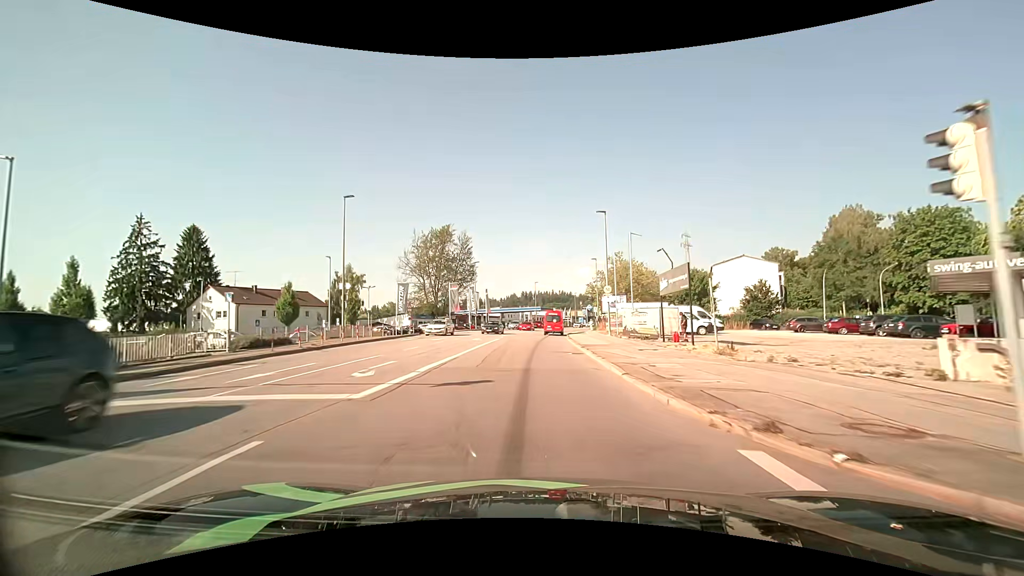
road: tertiary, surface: asphalt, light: Day
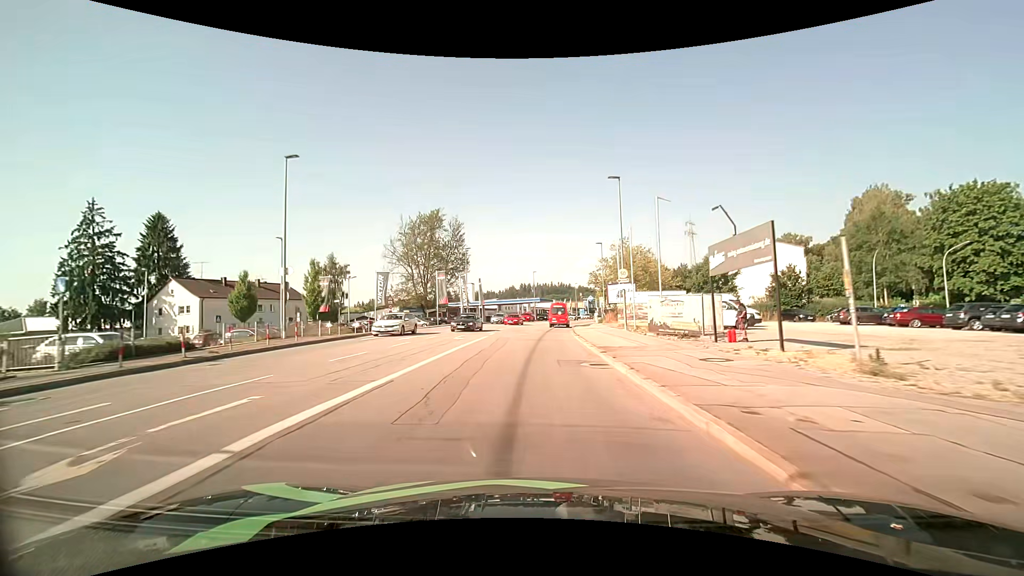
(0.0, +7.9) m; 0°
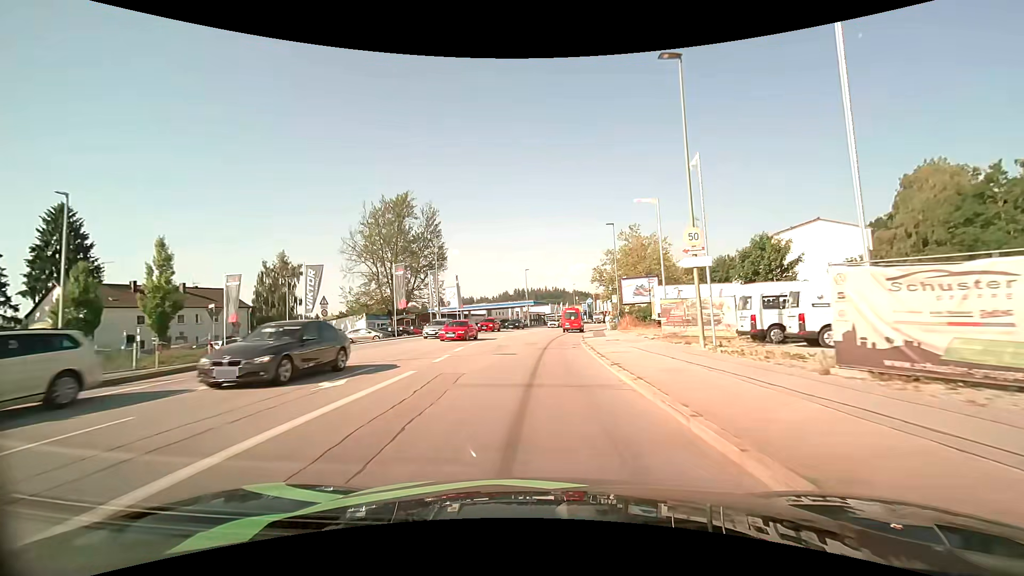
(+0.1, +16.0) m; +1°
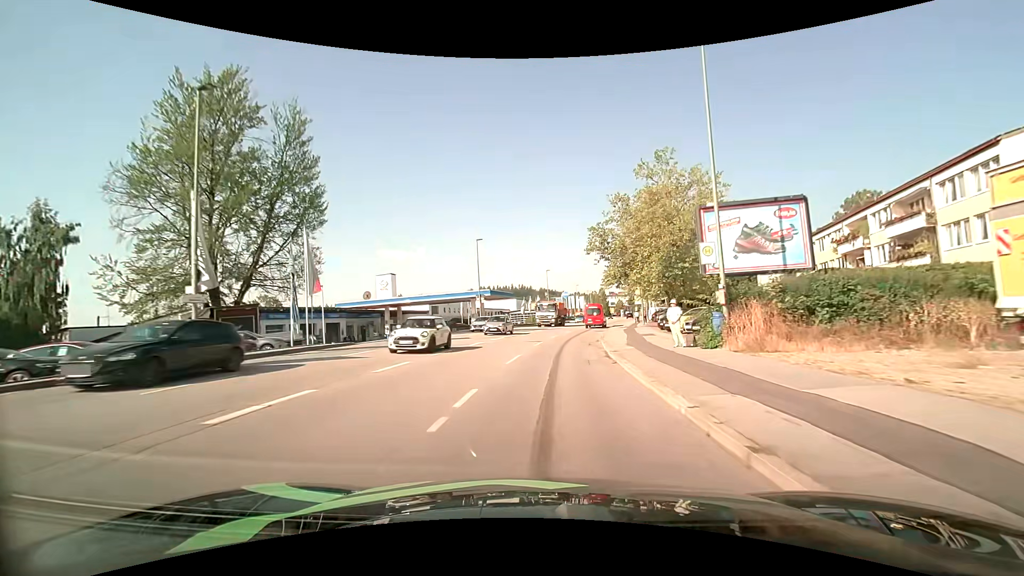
(+0.9, +33.1) m; +4°
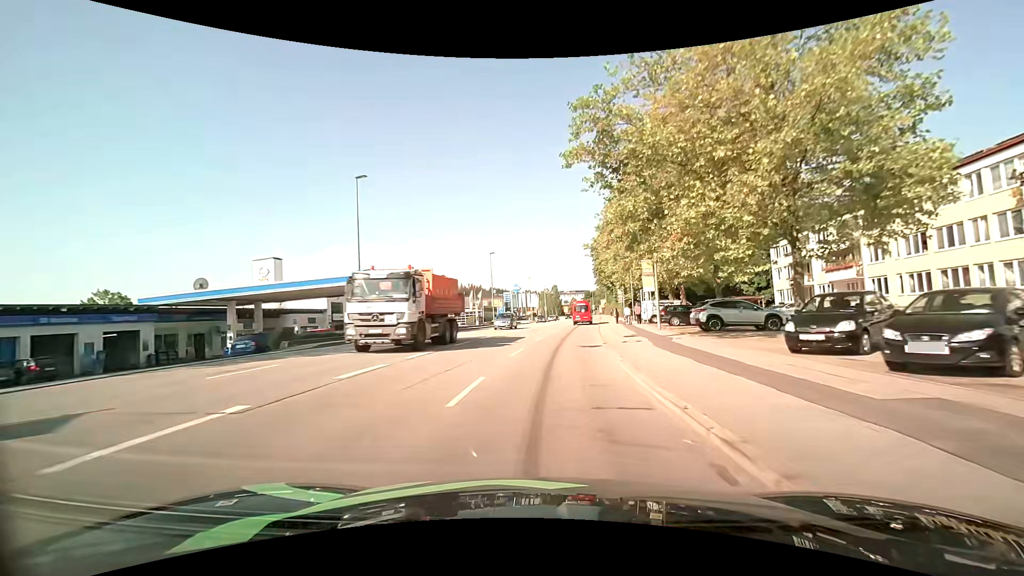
(+1.4, +25.4) m; +6°
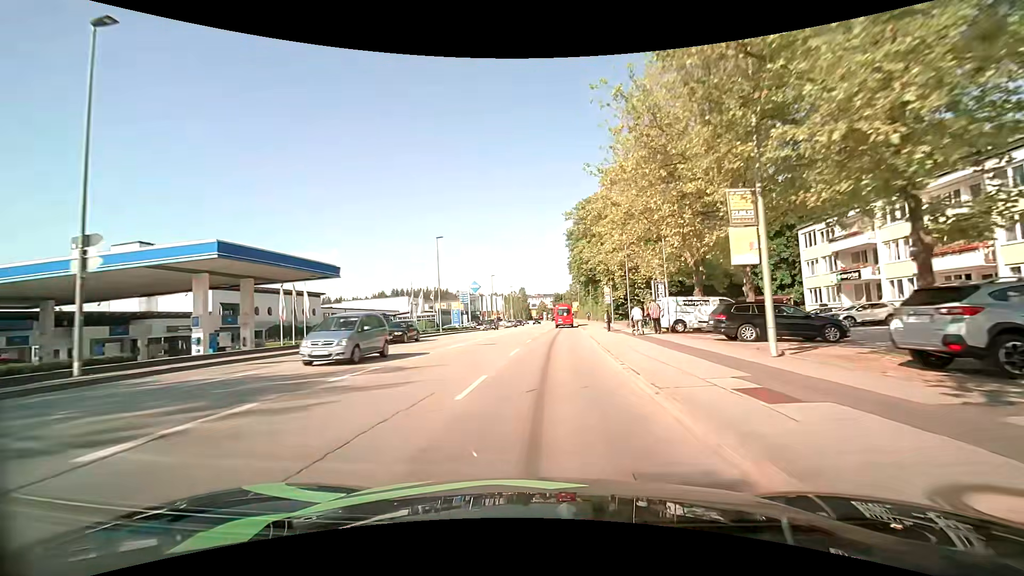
(+0.6, +17.0) m; +3°
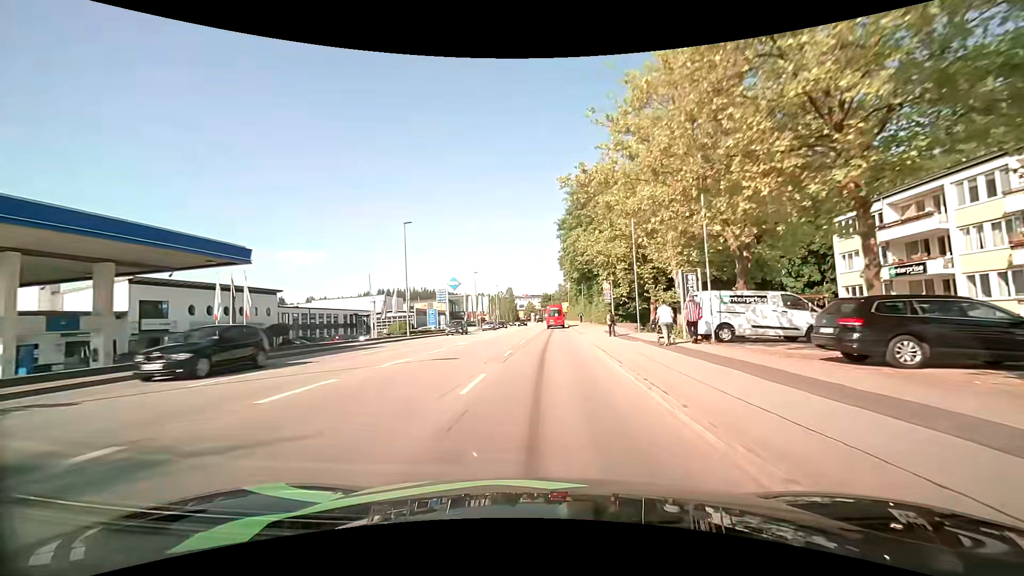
(+0.2, +8.5) m; +1°
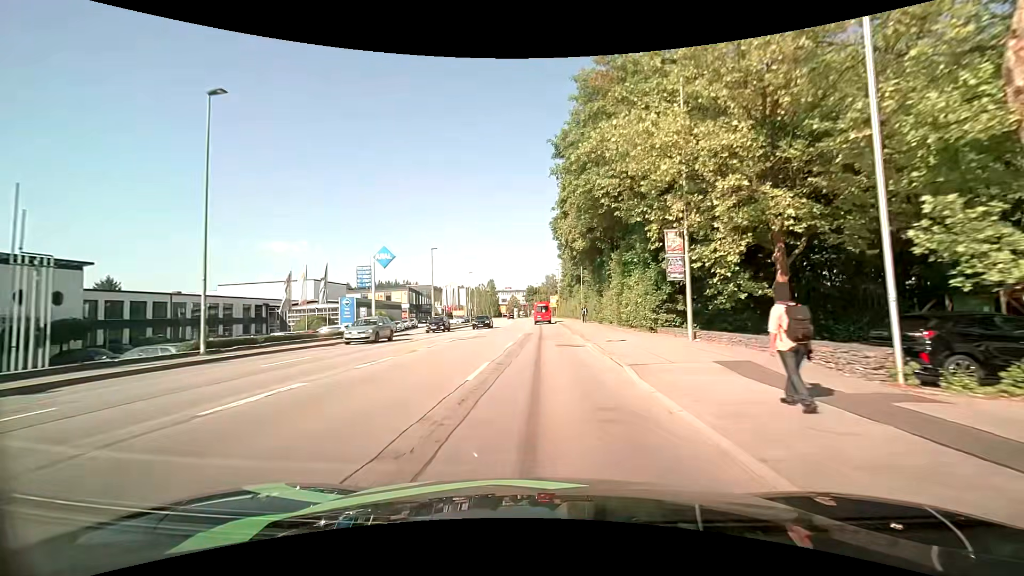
(+0.7, +25.1) m; +2°
(0, +10) (0, +20) (0, +30) (0, +40) (0, +50) (0, +60) (0, +70) (0, +80) (0, +90) (-1, +100) m
